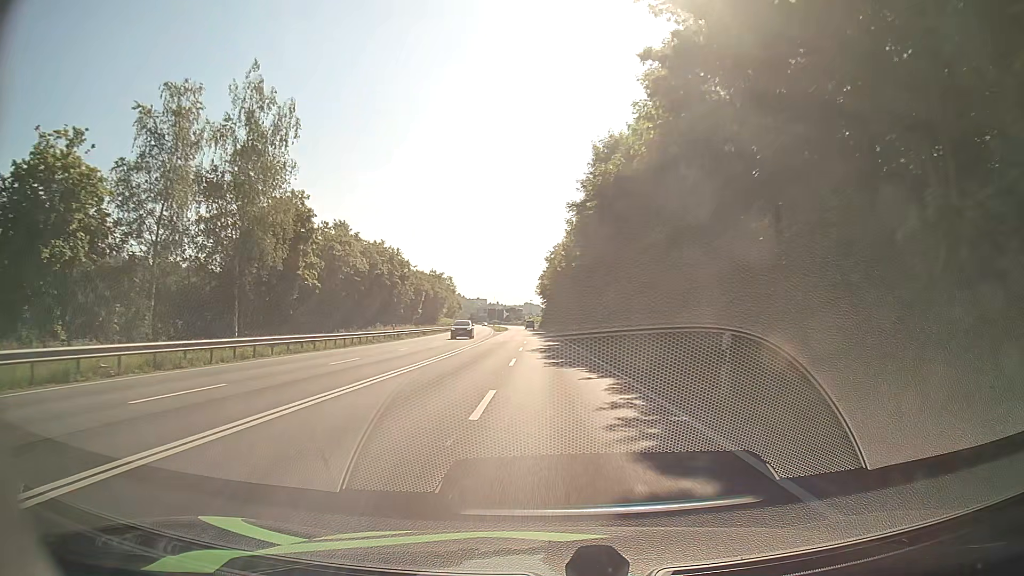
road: primary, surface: asphalt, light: Day
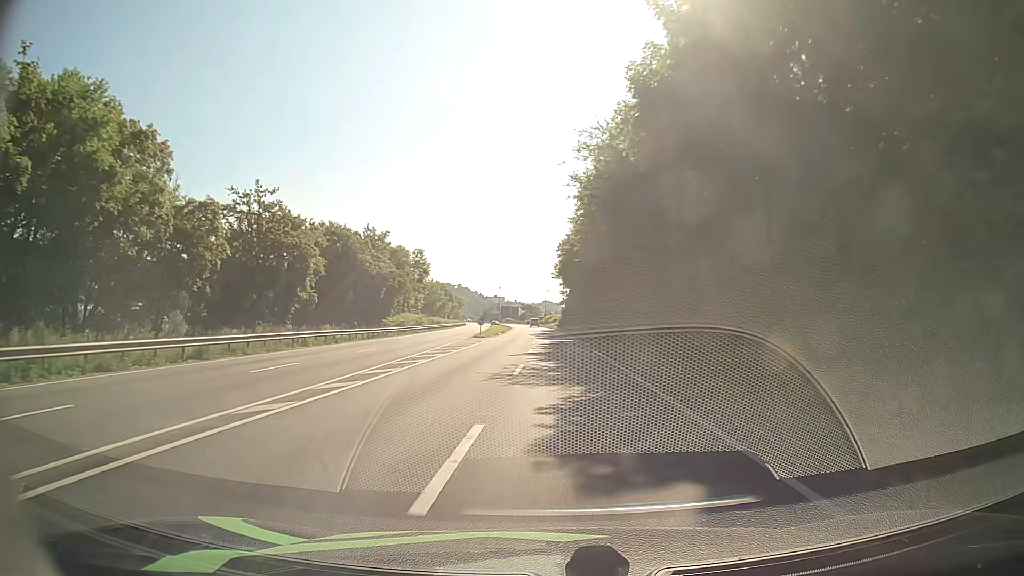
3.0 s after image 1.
(-0.4, +53.4) m; -1°
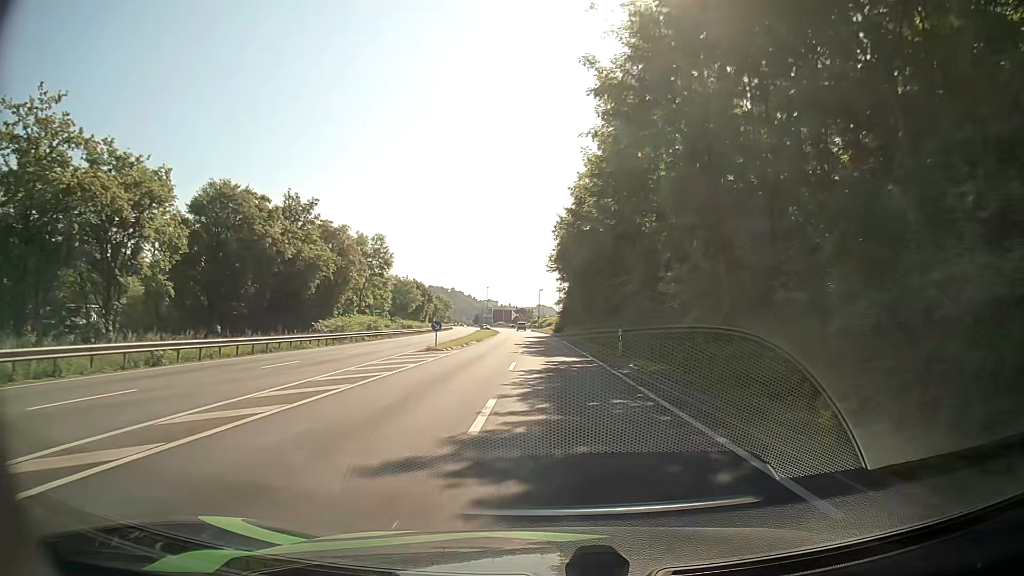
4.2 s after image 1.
(+0.1, +20.5) m; +1°
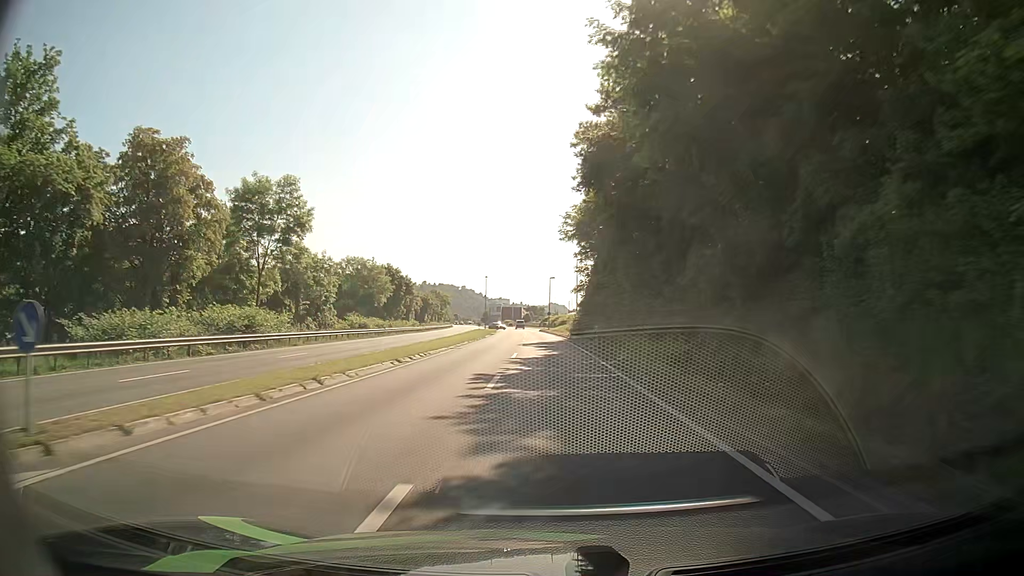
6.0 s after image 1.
(-0.4, +30.8) m; -1°
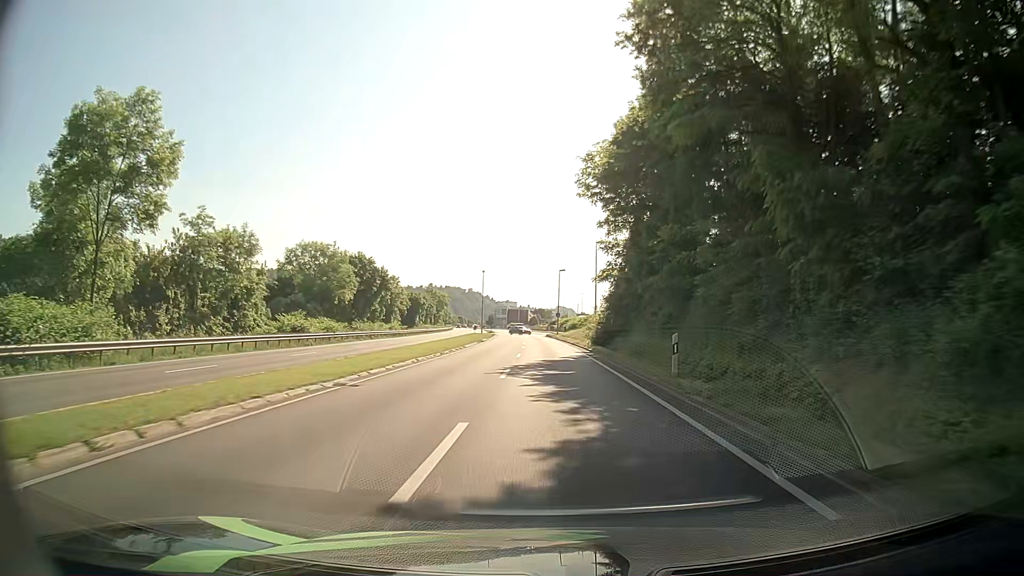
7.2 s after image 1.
(-0.3, +20.5) m; -1°
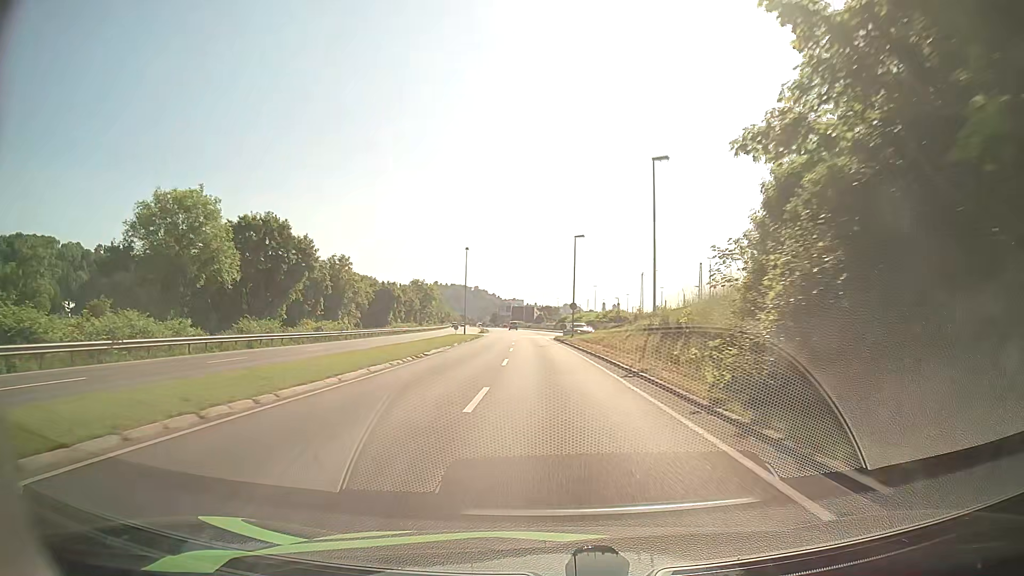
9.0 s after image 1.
(-0.2, +30.9) m; -1°
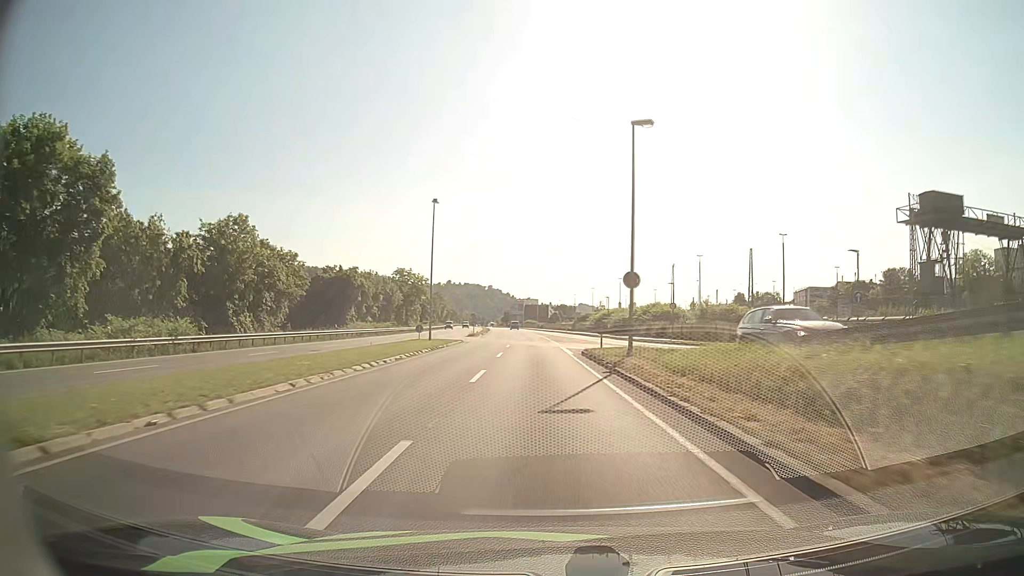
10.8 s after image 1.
(-0.2, +31.0) m; -1°
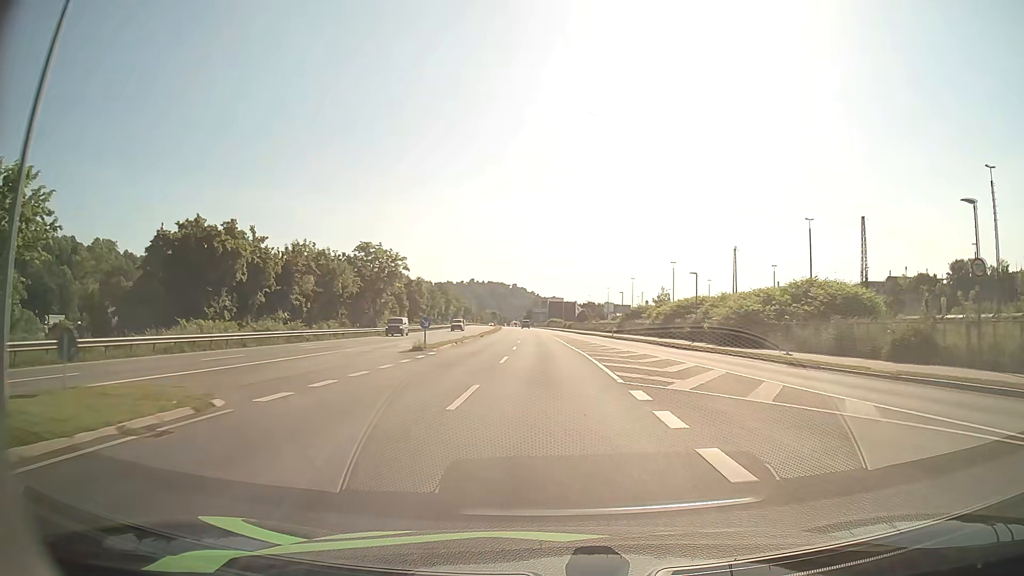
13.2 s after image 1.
(-0.9, +41.3) m; -2°
(0, +10) (0, +20) (0, +30) (0, +40) (-1, +50) (-1, +60) (-1, +70) (-2, +80) (-2, +90) (-3, +100) m
